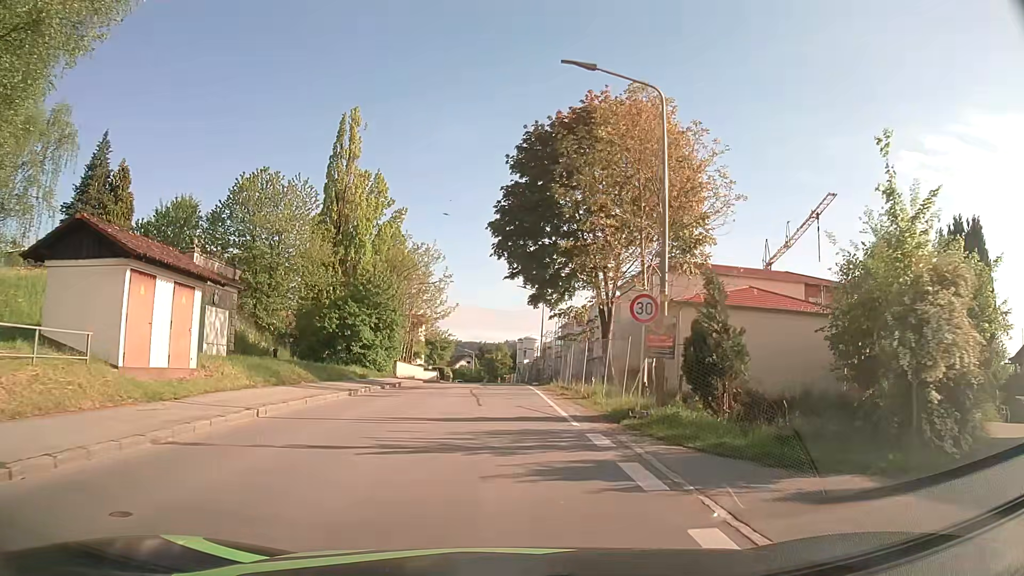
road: tertiary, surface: asphalt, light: Day
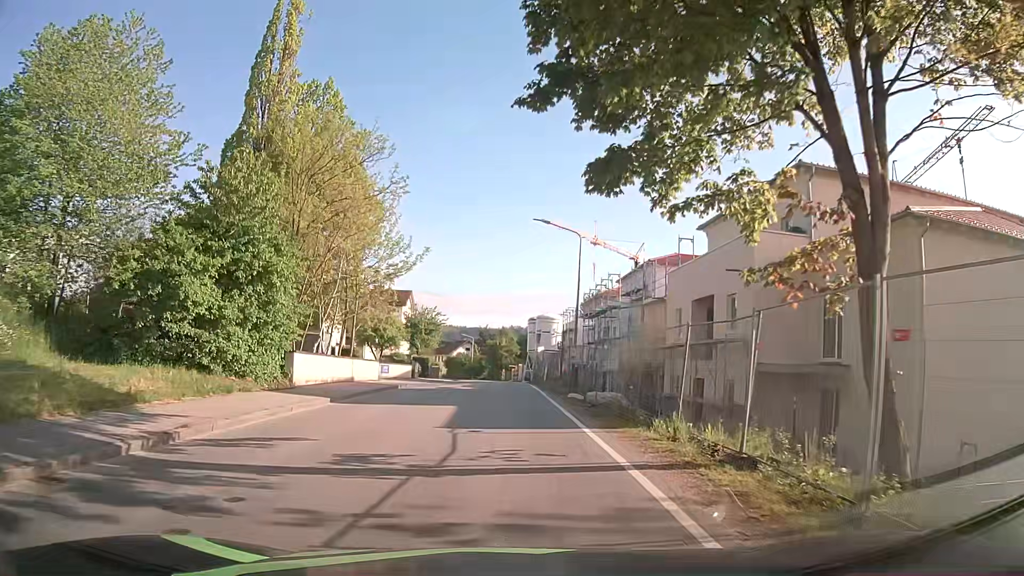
(-0.1, +23.6) m; 0°
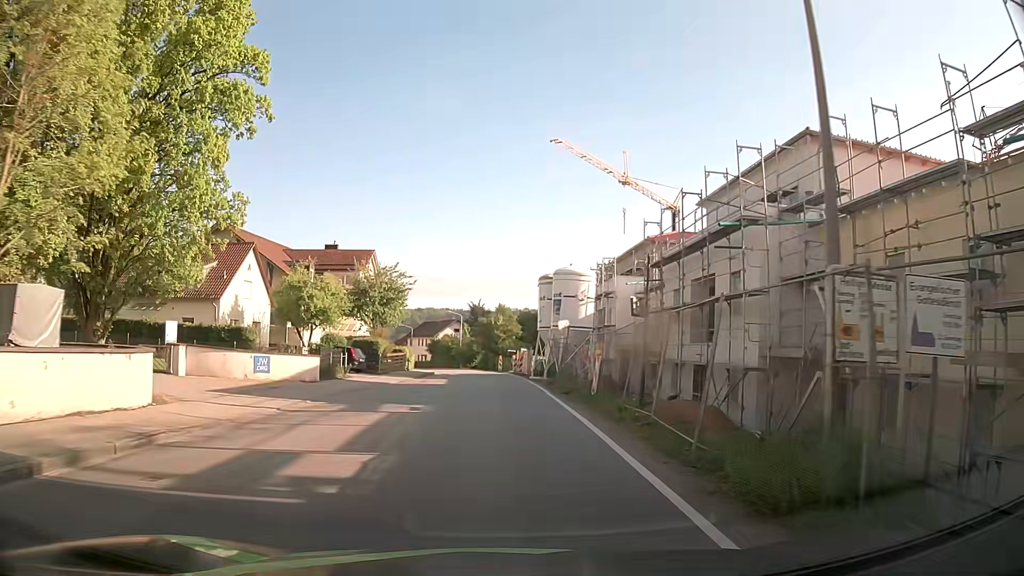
(+0.1, +24.8) m; +1°
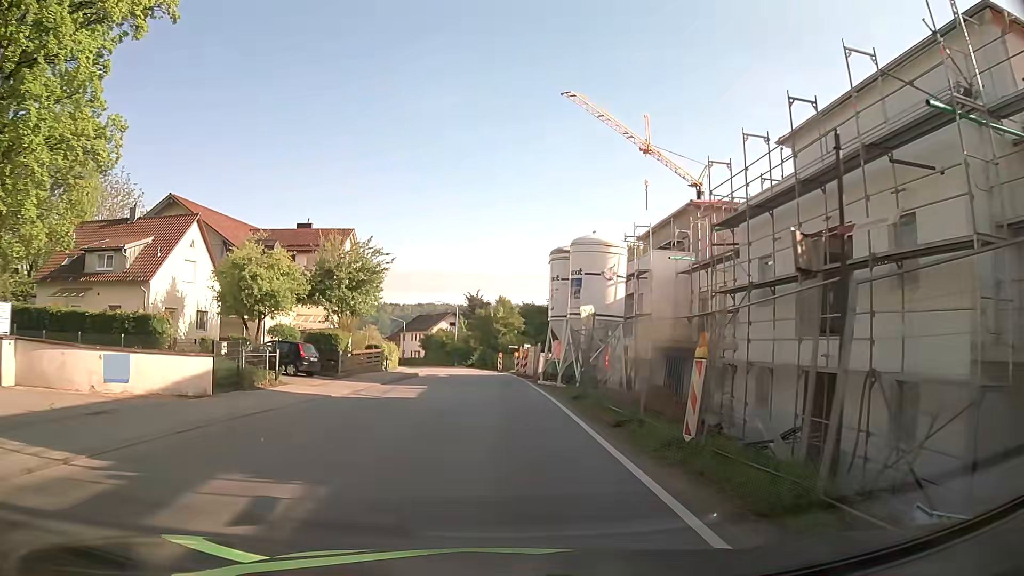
(0.0, +9.9) m; 0°
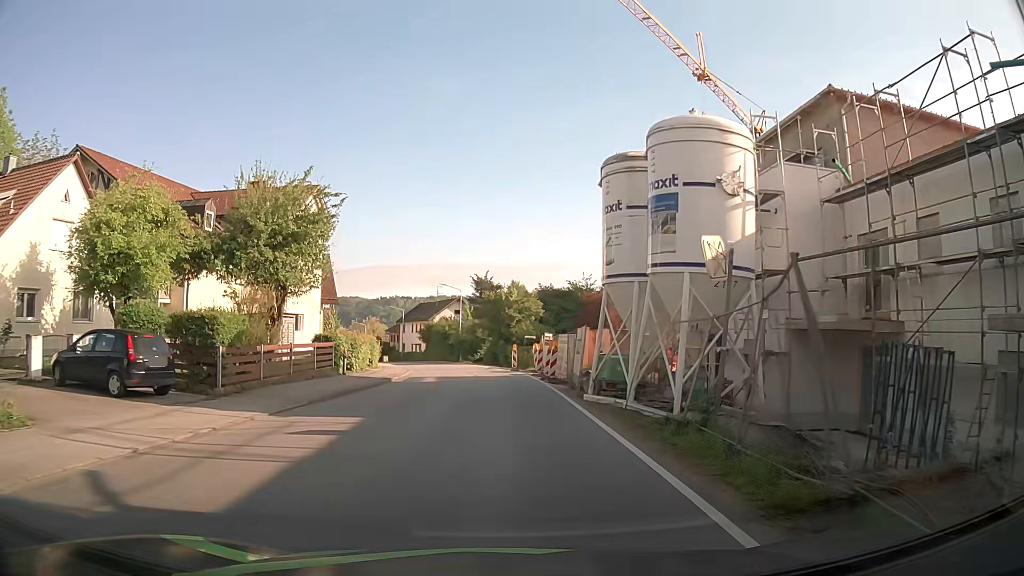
(-0.1, +14.3) m; -2°
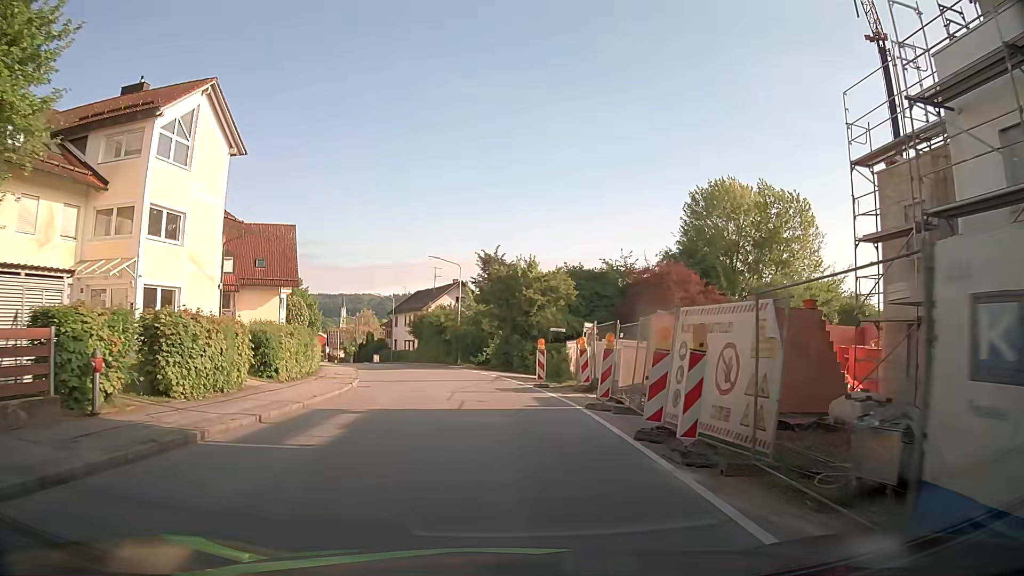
(+0.1, +18.9) m; 0°
